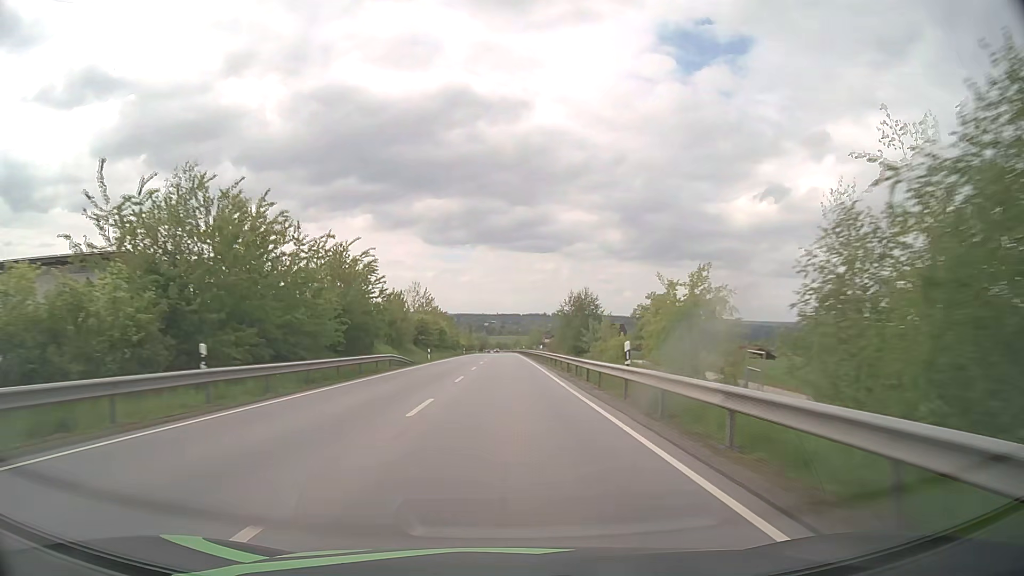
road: primary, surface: asphalt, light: Day
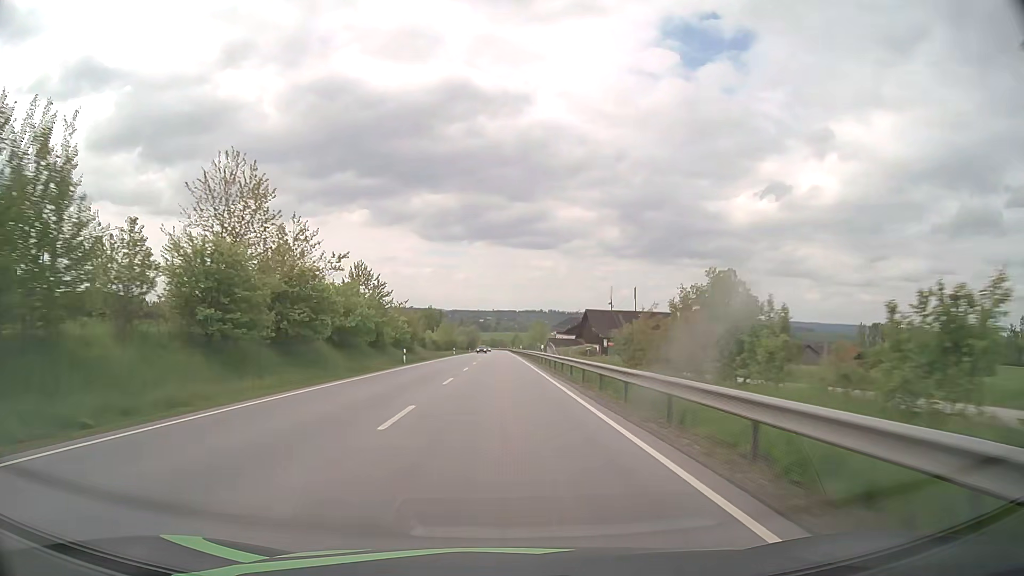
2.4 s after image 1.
(+0.2, +61.3) m; 0°
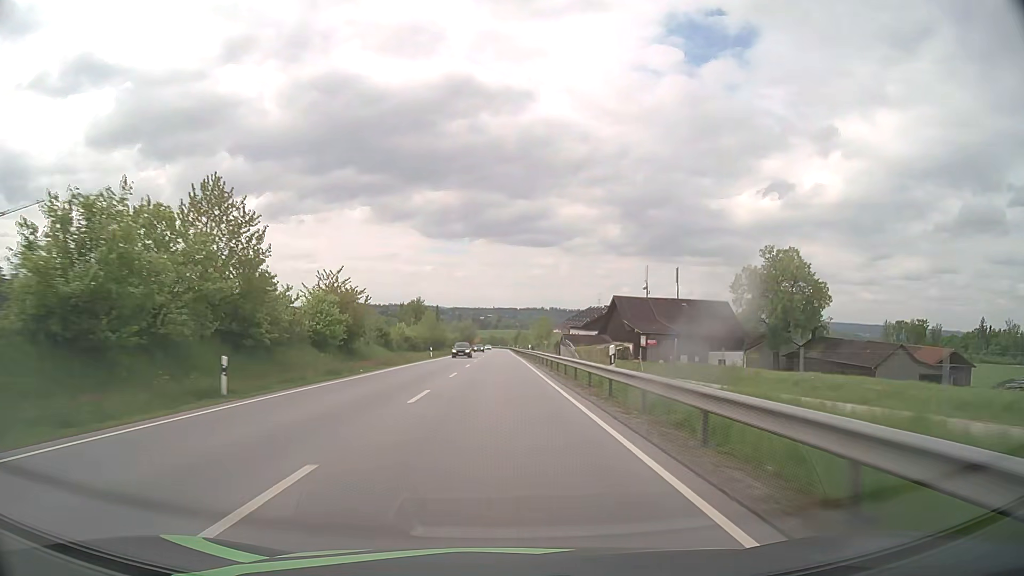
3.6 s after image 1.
(0.0, +30.8) m; 0°
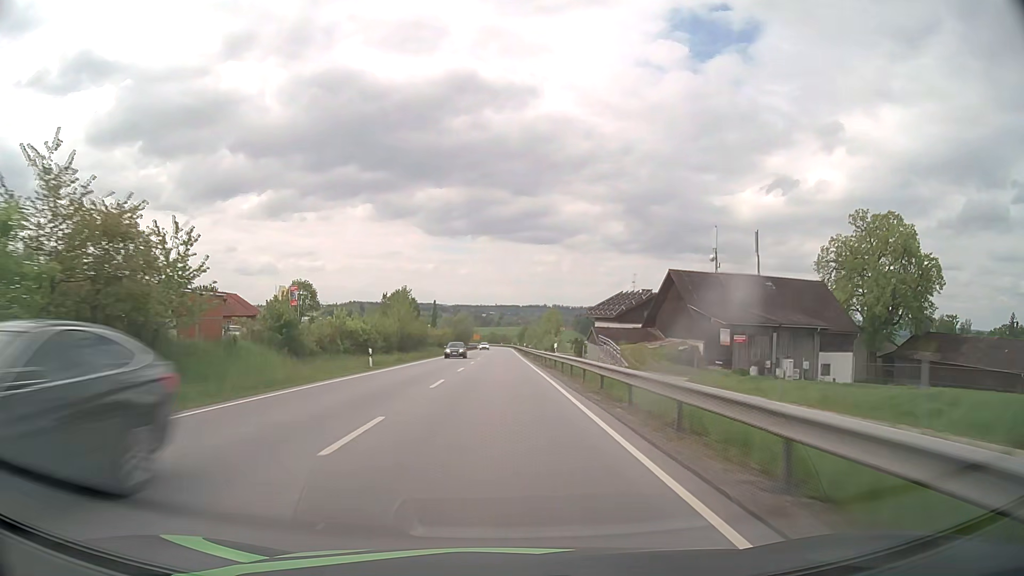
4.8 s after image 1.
(-0.1, +30.8) m; 0°
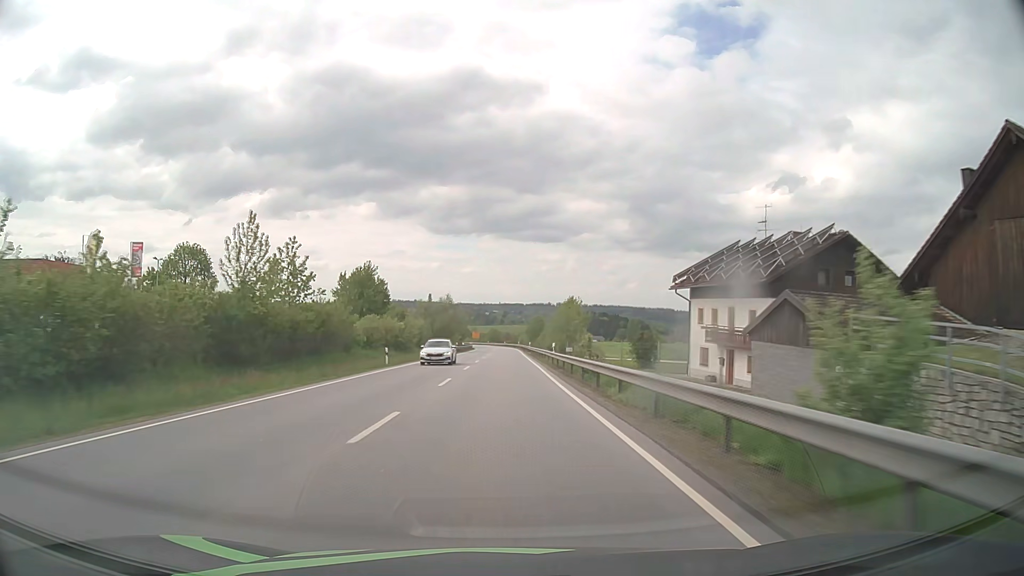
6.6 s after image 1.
(-0.2, +46.2) m; 0°
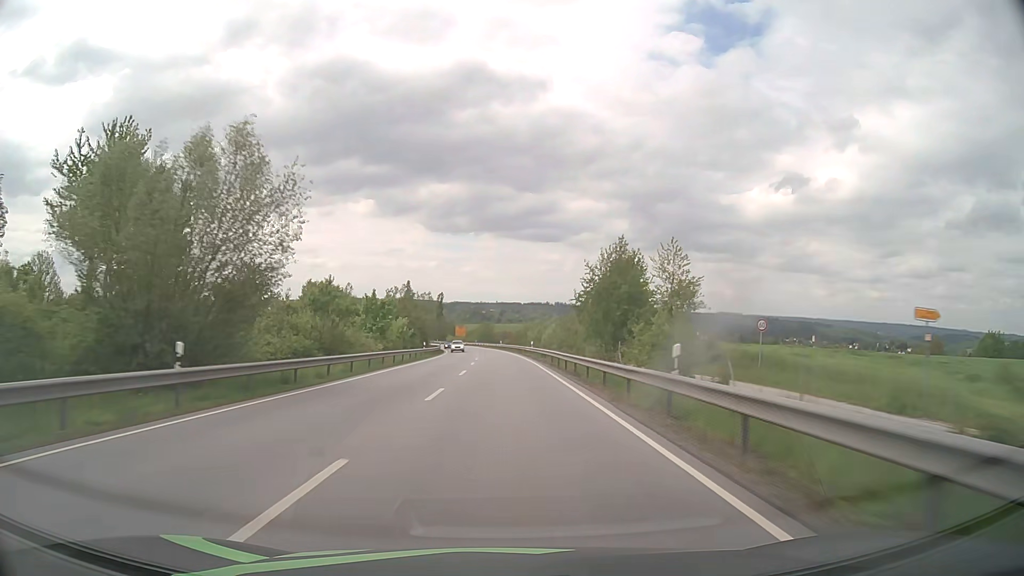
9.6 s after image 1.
(0.0, +76.1) m; 0°
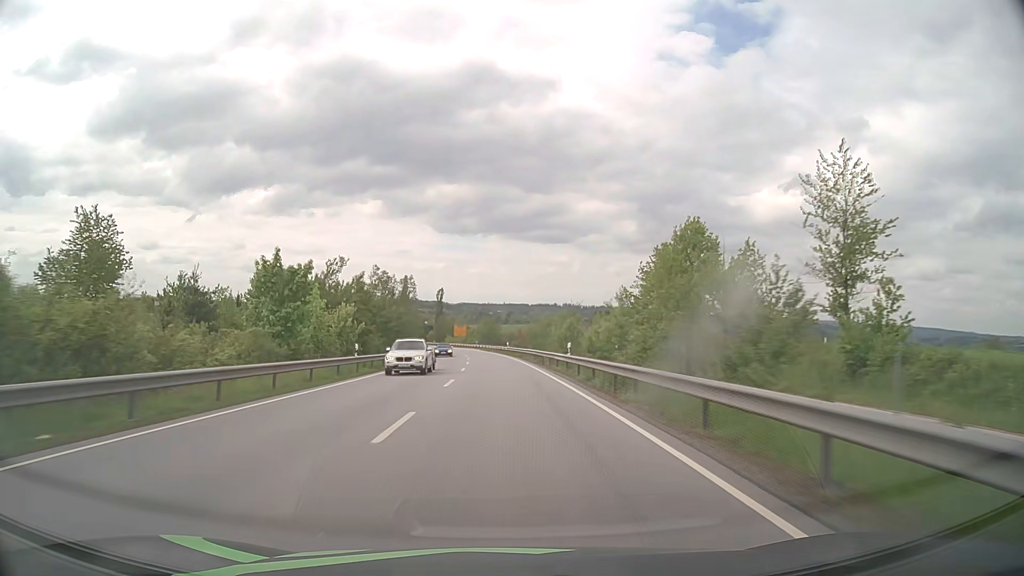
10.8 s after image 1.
(-0.1, +30.1) m; -1°
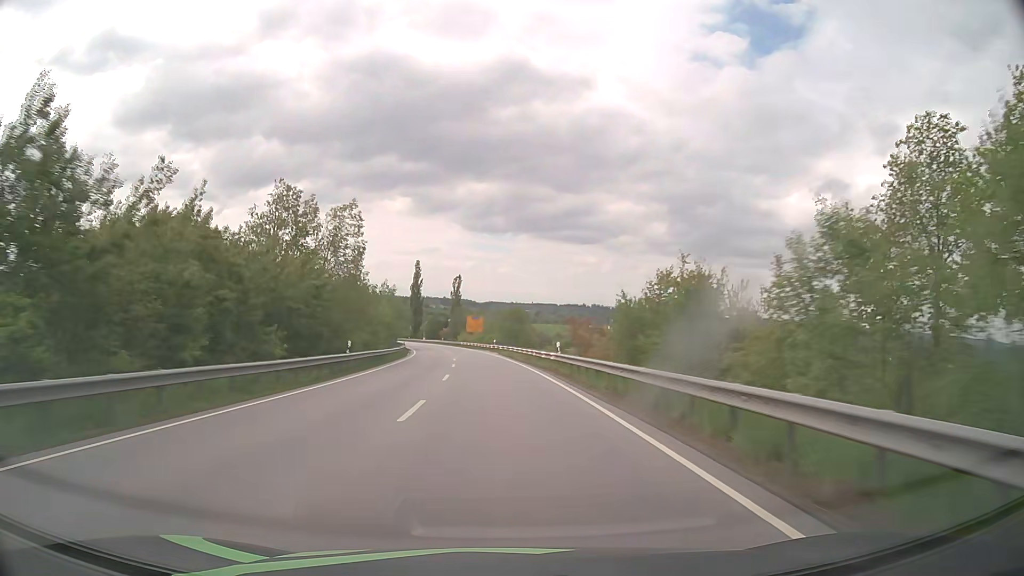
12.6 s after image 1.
(-0.8, +44.6) m; -2°
(0, +10) (0, +20) (-1, +30) (-1, +40) (-2, +50) (-3, +60) (-4, +70) (-5, +80) (-6, +90) (-8, +100) m
